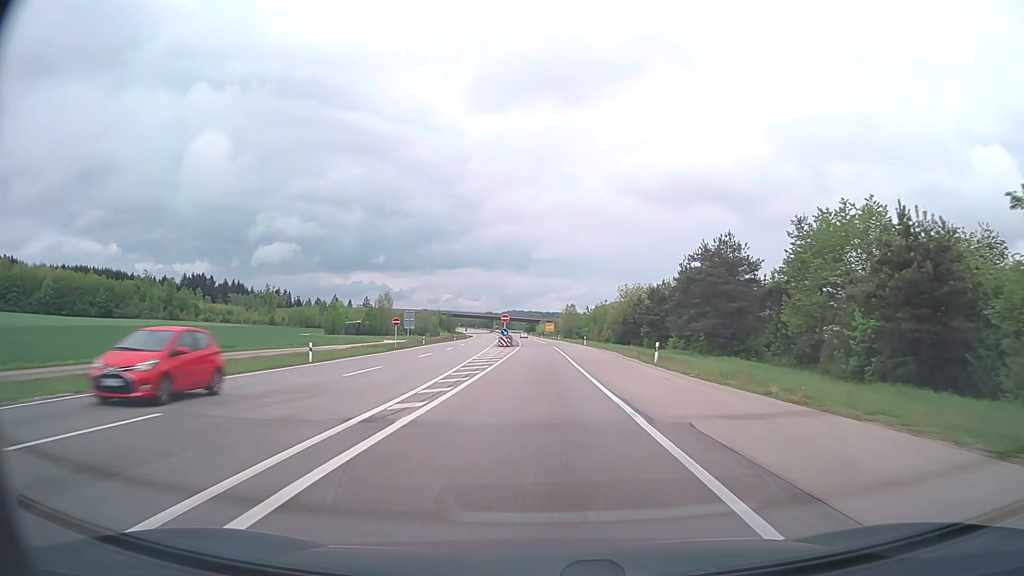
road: trunk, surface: asphalt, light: Day
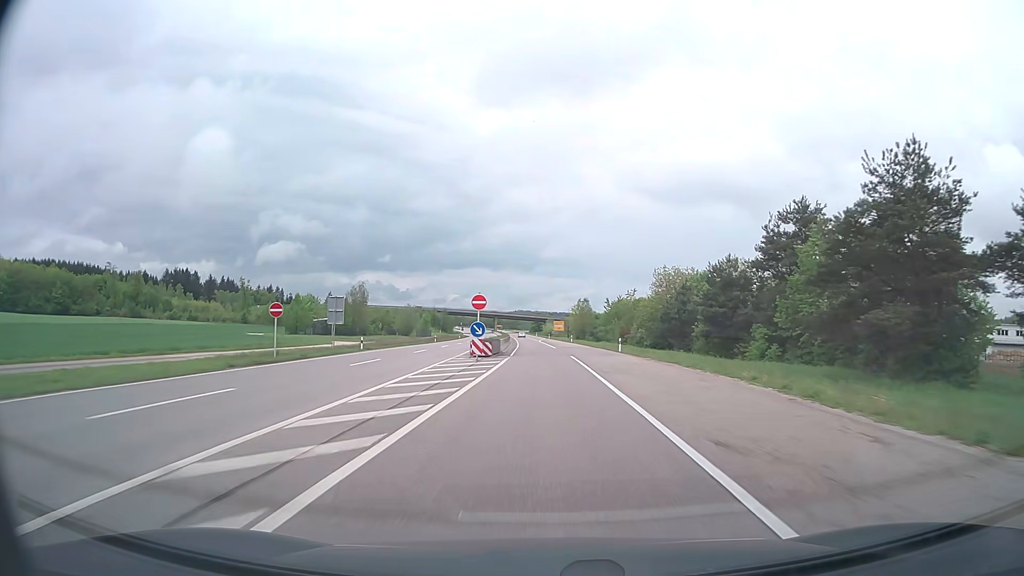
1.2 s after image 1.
(-0.2, +31.6) m; -1°
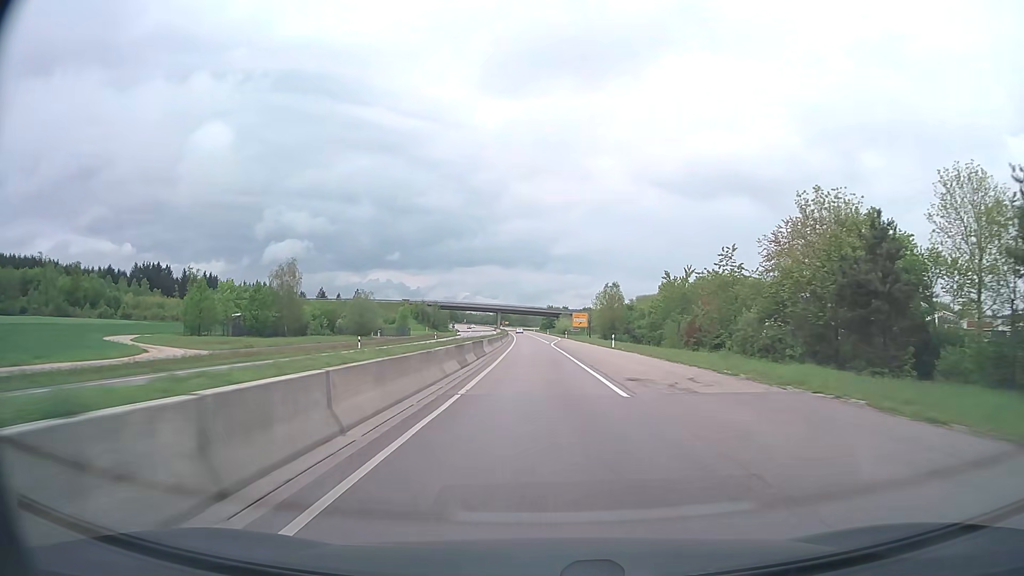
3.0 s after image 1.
(-0.3, +47.4) m; -1°
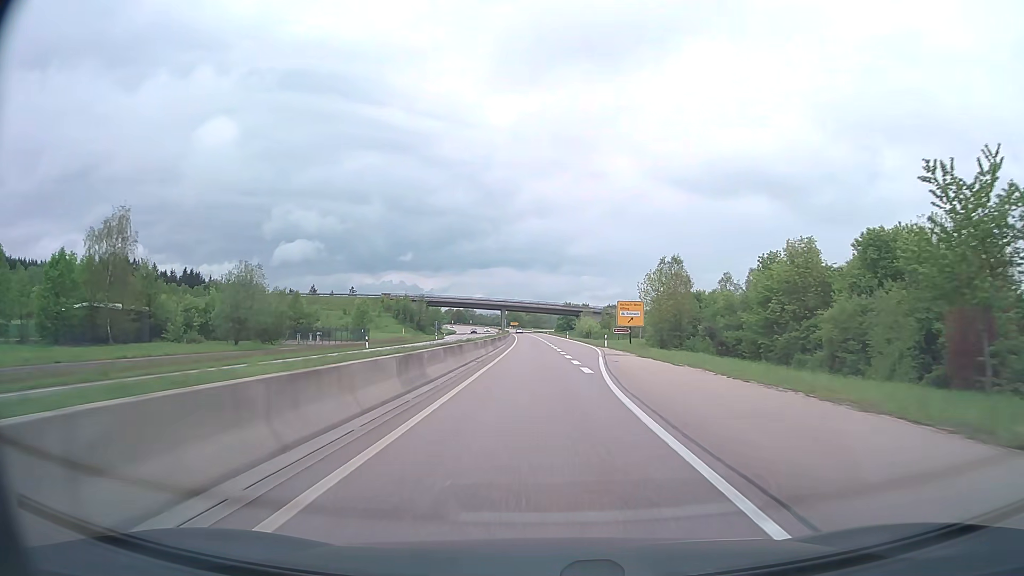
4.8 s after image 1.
(-0.5, +47.3) m; -1°
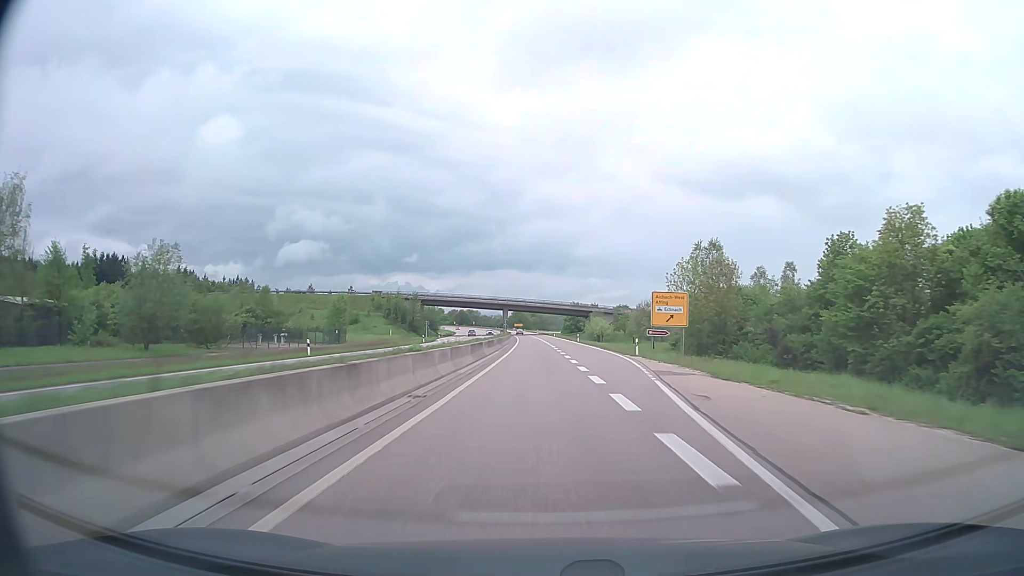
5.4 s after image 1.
(-0.1, +15.8) m; -1°
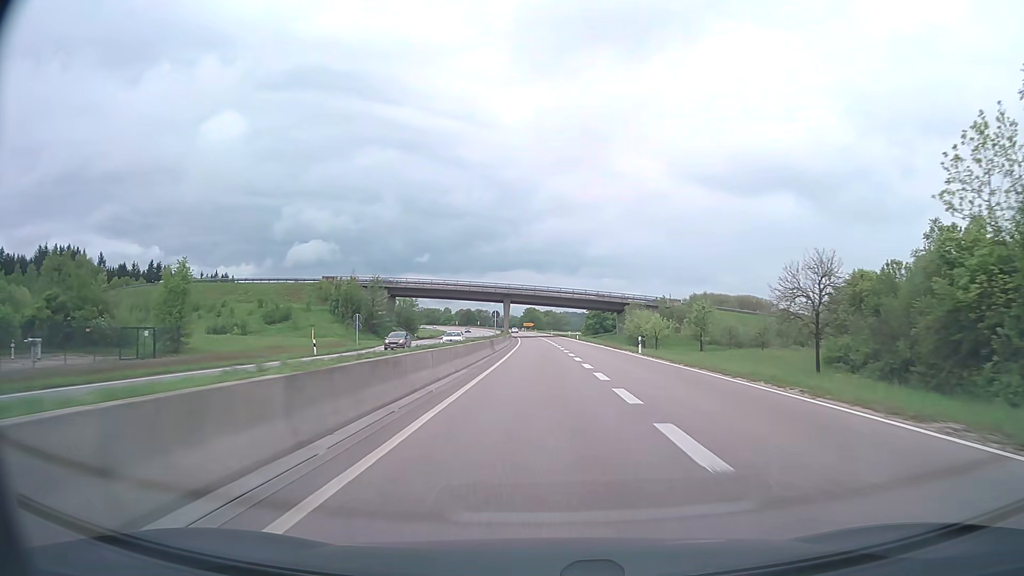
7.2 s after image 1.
(-0.4, +47.3) m; -1°
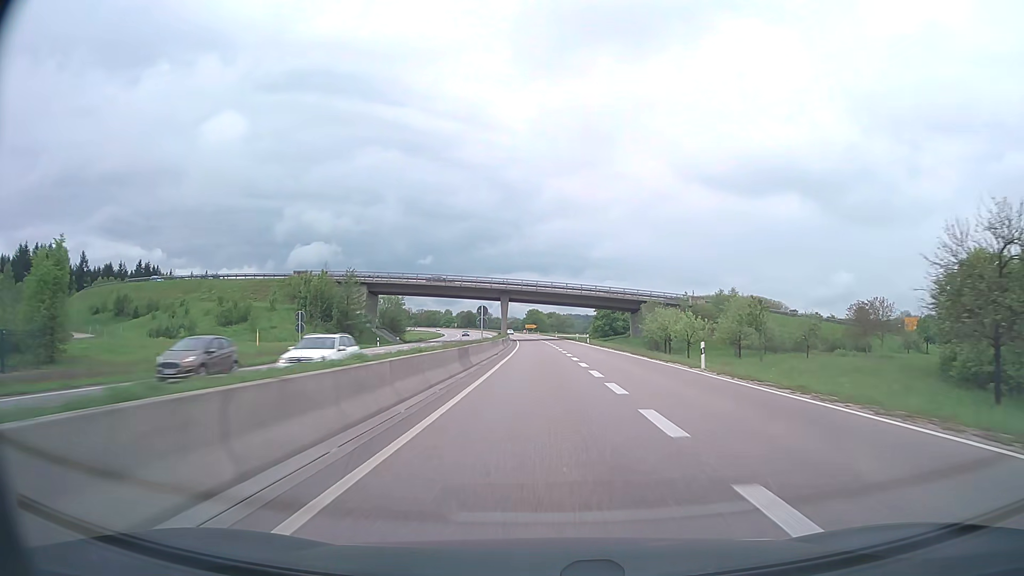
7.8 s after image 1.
(0.0, +15.8) m; 0°
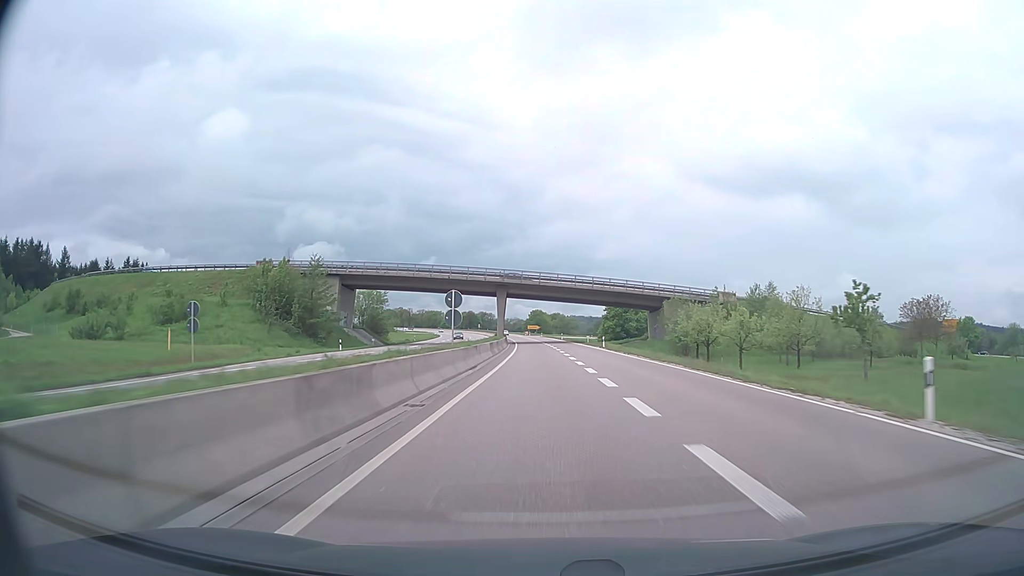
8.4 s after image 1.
(0.0, +15.8) m; 0°
(0, +10) (0, +20) (0, +30) (0, +40) (-1, +50) (-1, +60) (-1, +70) (-2, +80) (-2, +90) (-2, +100) m
